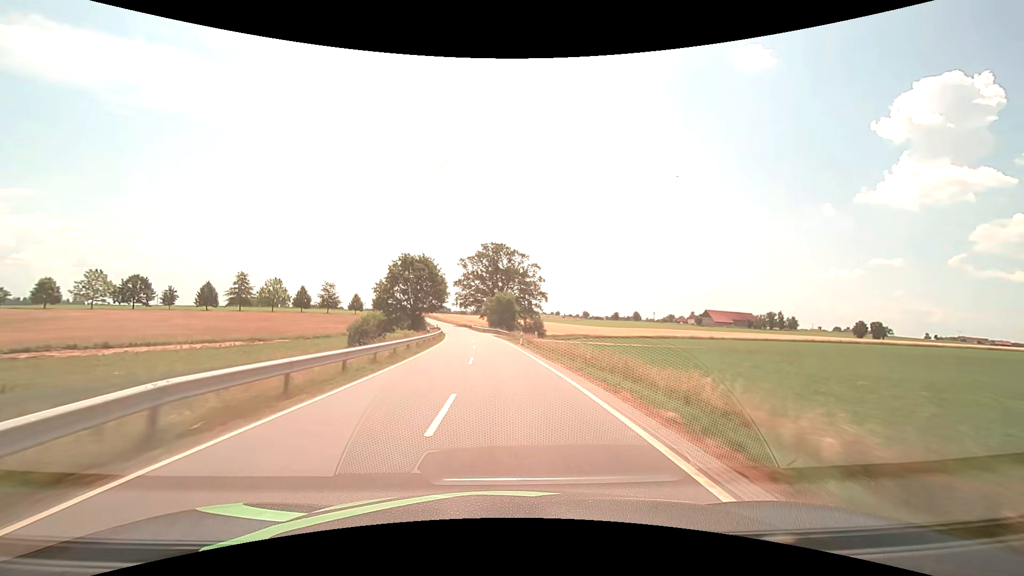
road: tertiary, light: Day
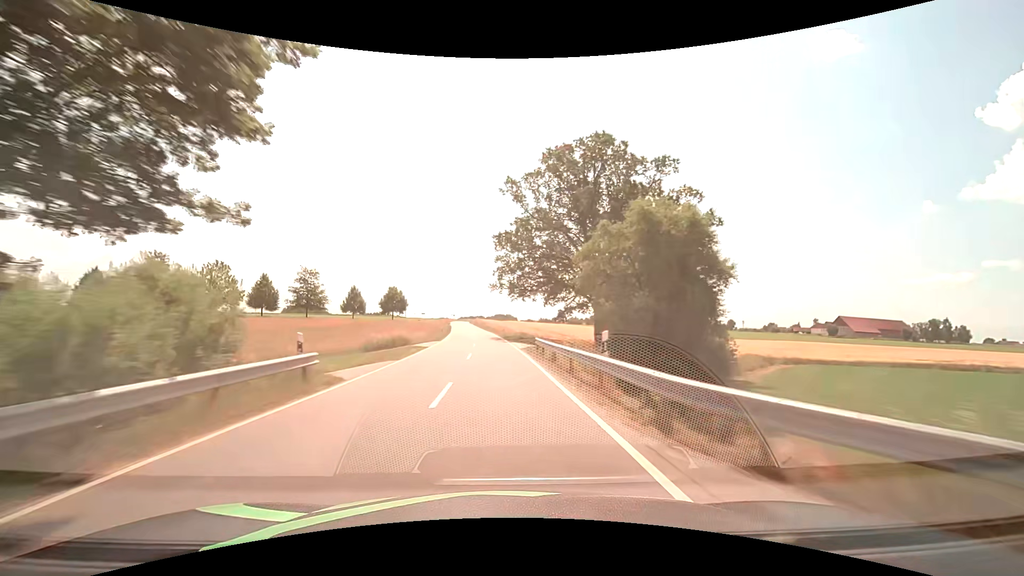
(-4.5, +70.7) m; -7°
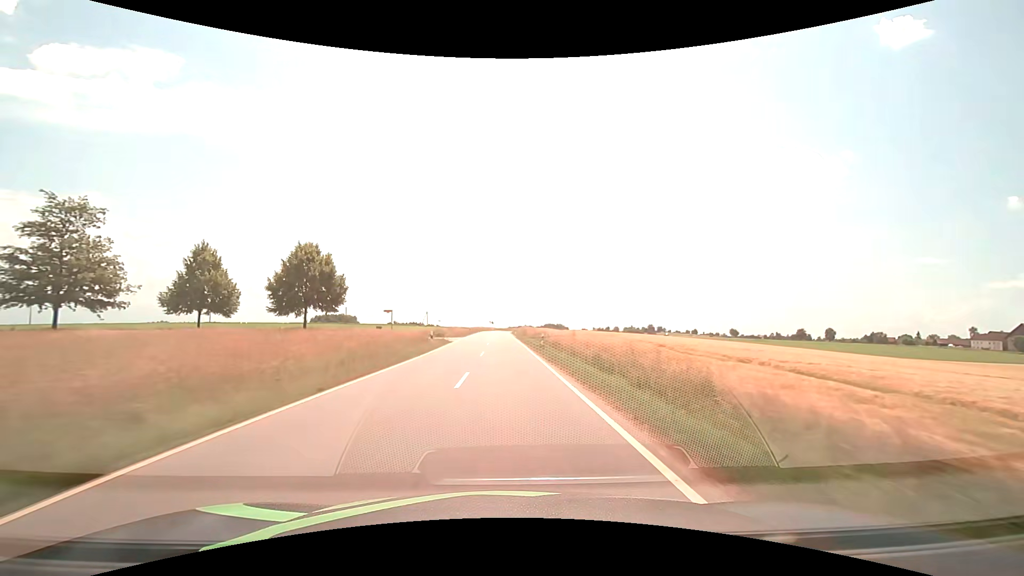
(-4.2, +70.3) m; -6°
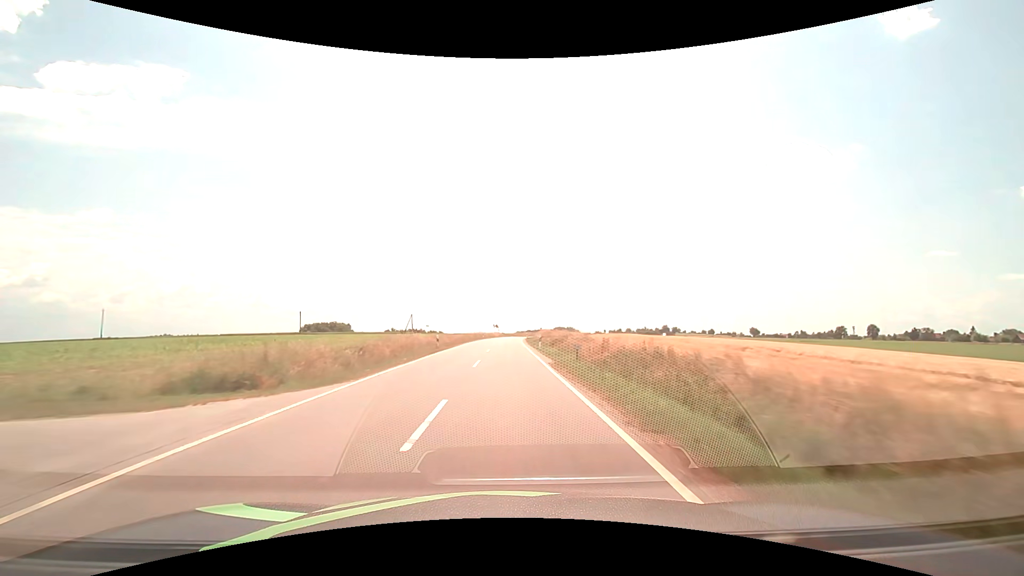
(-0.4, +42.2) m; -1°
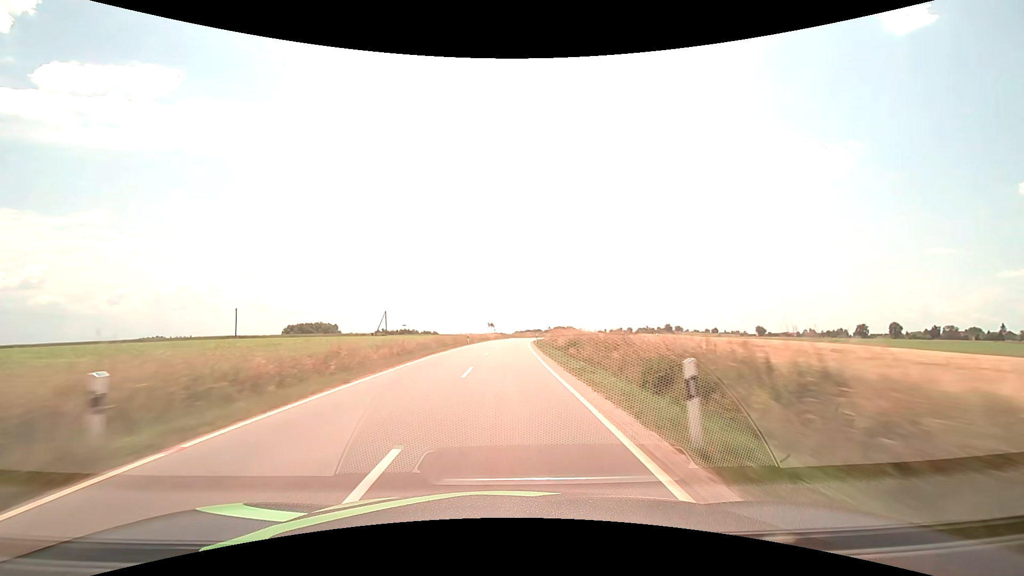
(0.0, +28.2) m; 0°
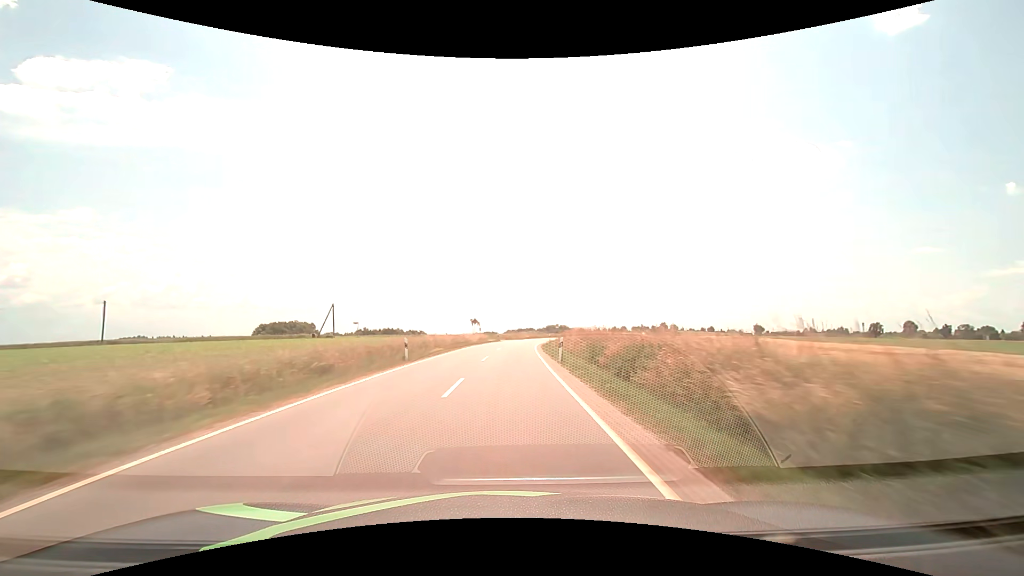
(+0.2, +28.3) m; +1°
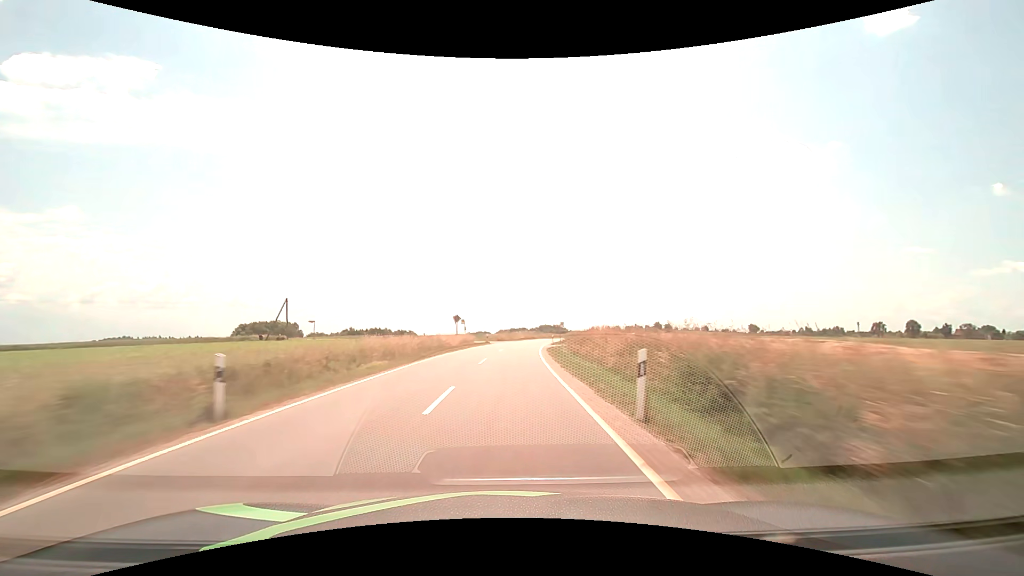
(+0.1, +14.2) m; +1°
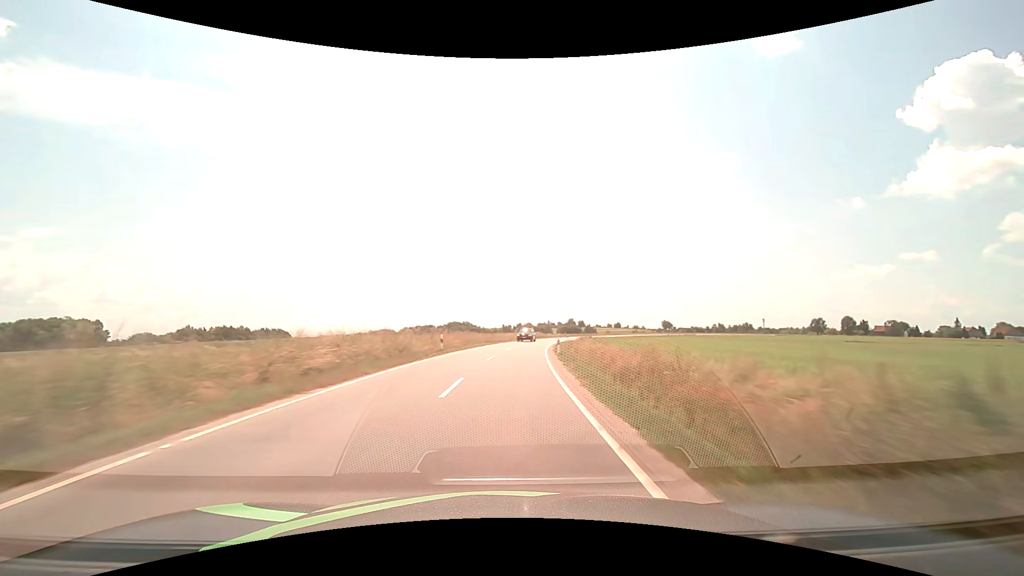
(+5.3, +70.7) m; +10°
(0, +10) (+1, +20) (+1, +30) (+2, +40) (+3, +50) (+5, +60) (+6, +70) (+8, +79) (+11, +89) (+13, +99) m
